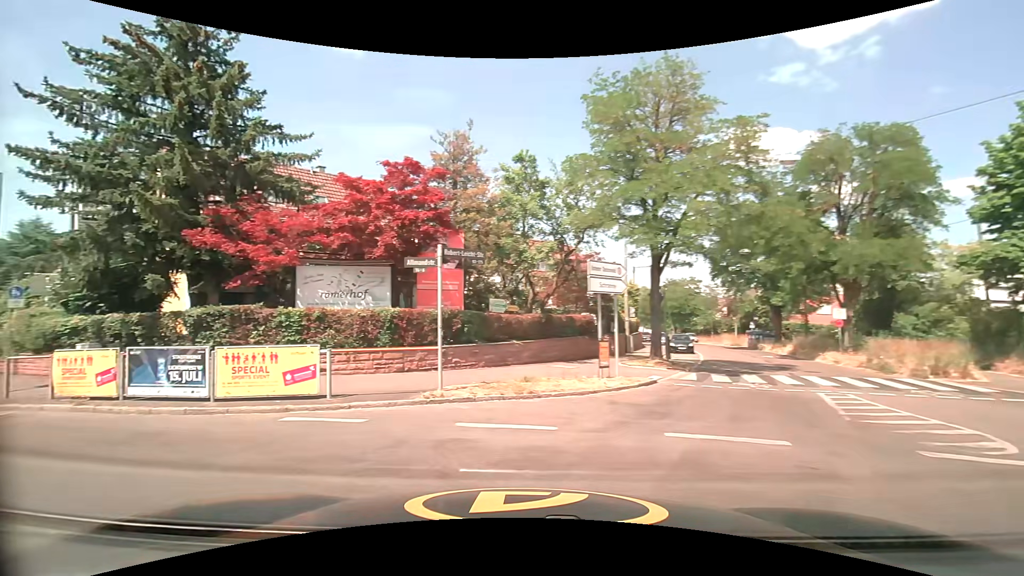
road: residential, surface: asphalt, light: Day
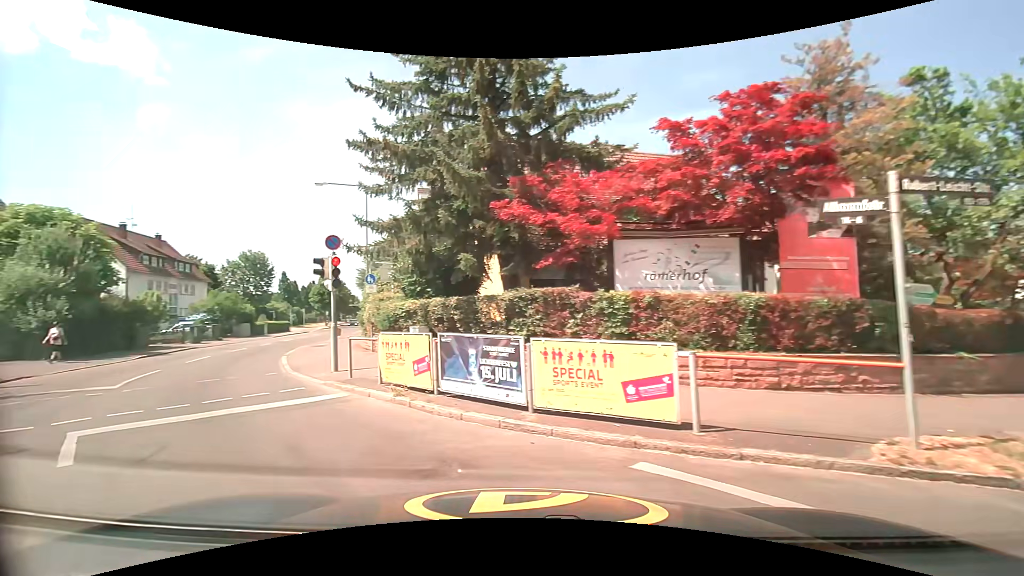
(-1.1, +3.8) m; -31°
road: tertiary
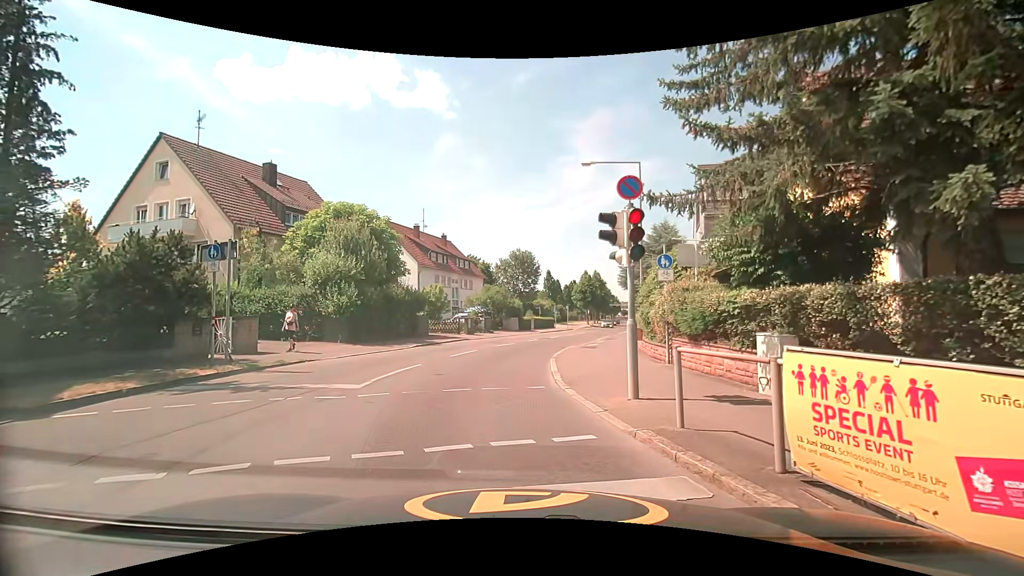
(-1.7, +5.3) m; -29°
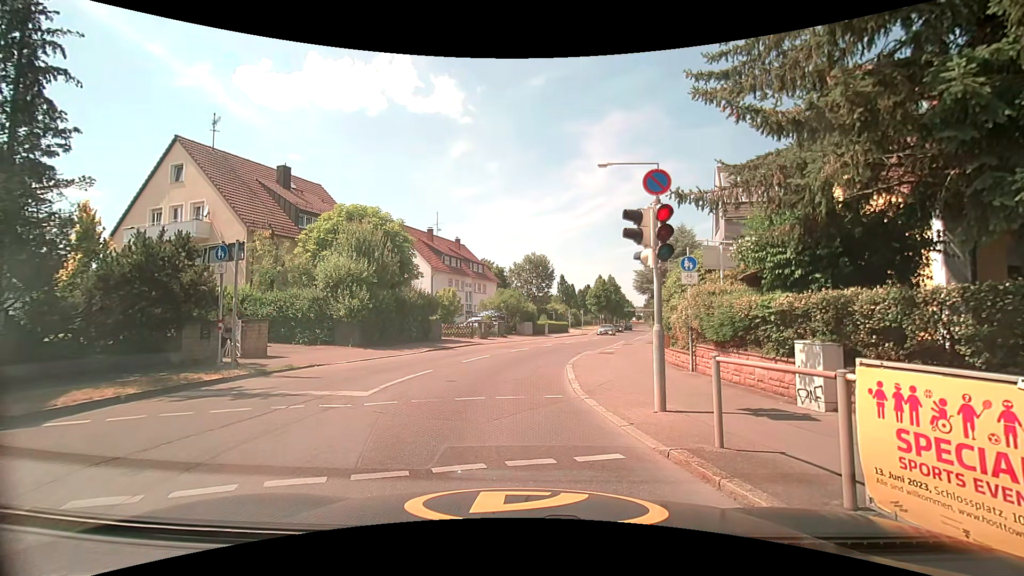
(0.0, +0.6) m; 0°
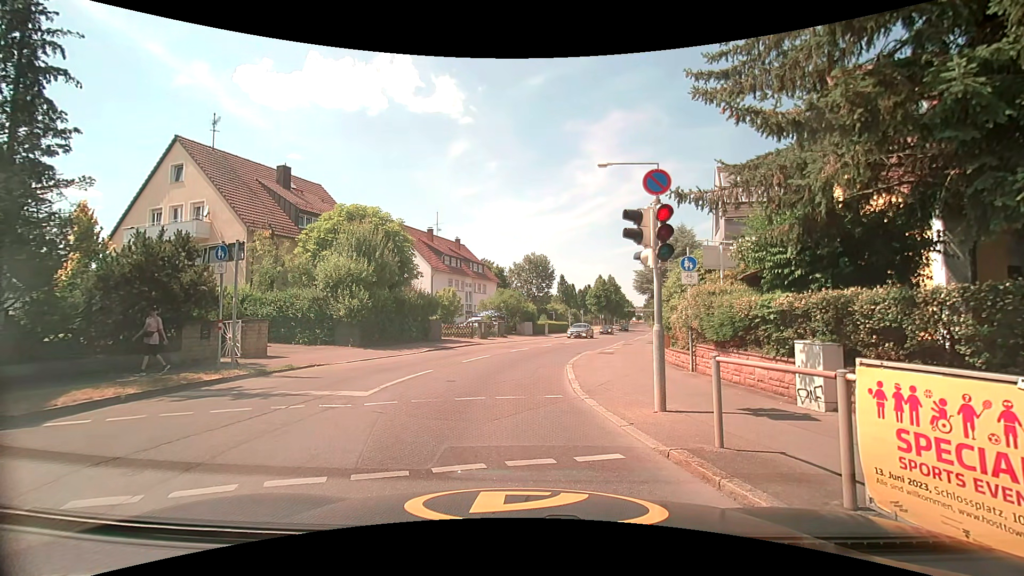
(0.0, 0.0) m; 0°
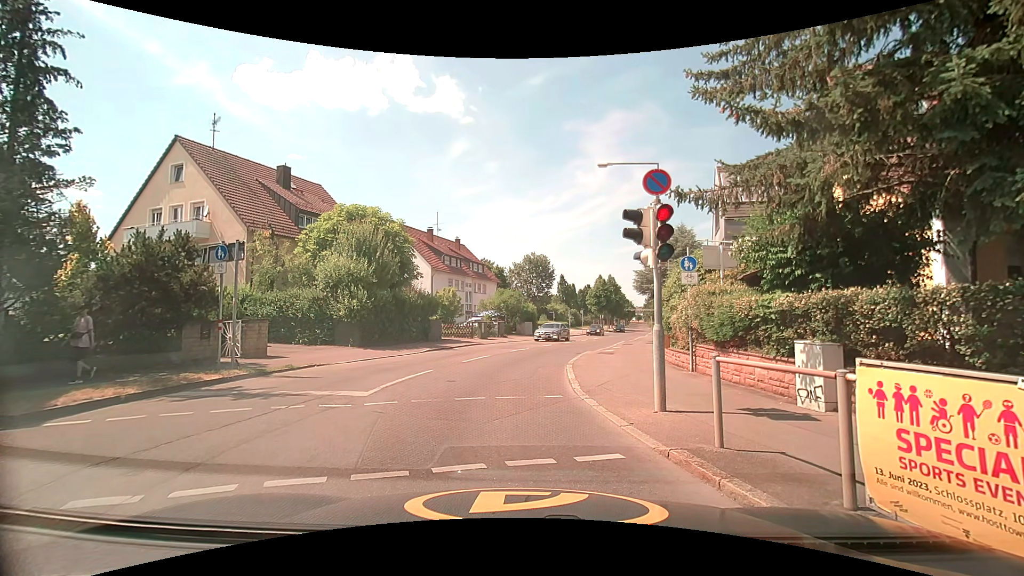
(0.0, 0.0) m; 0°
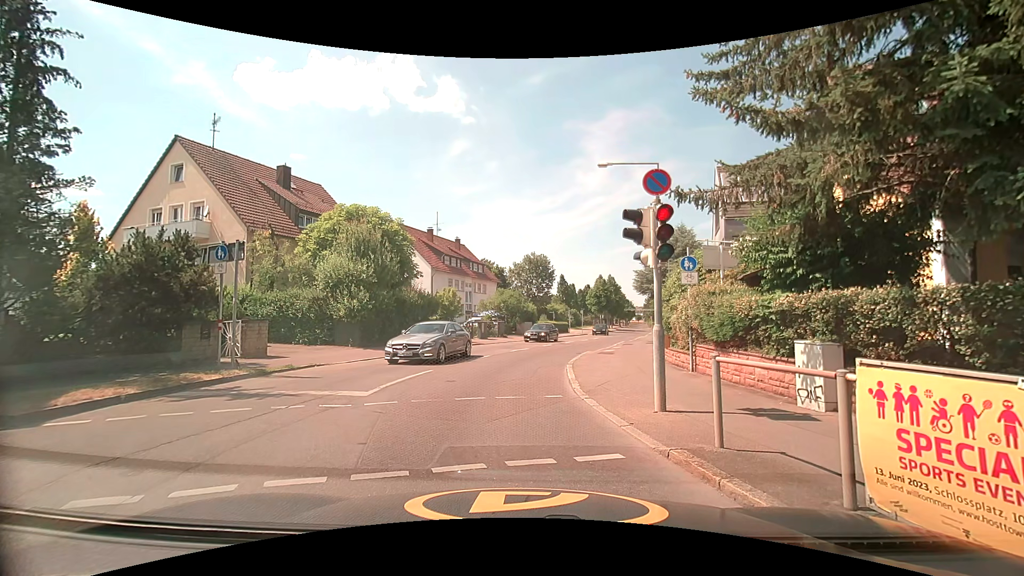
(0.0, 0.0) m; 0°
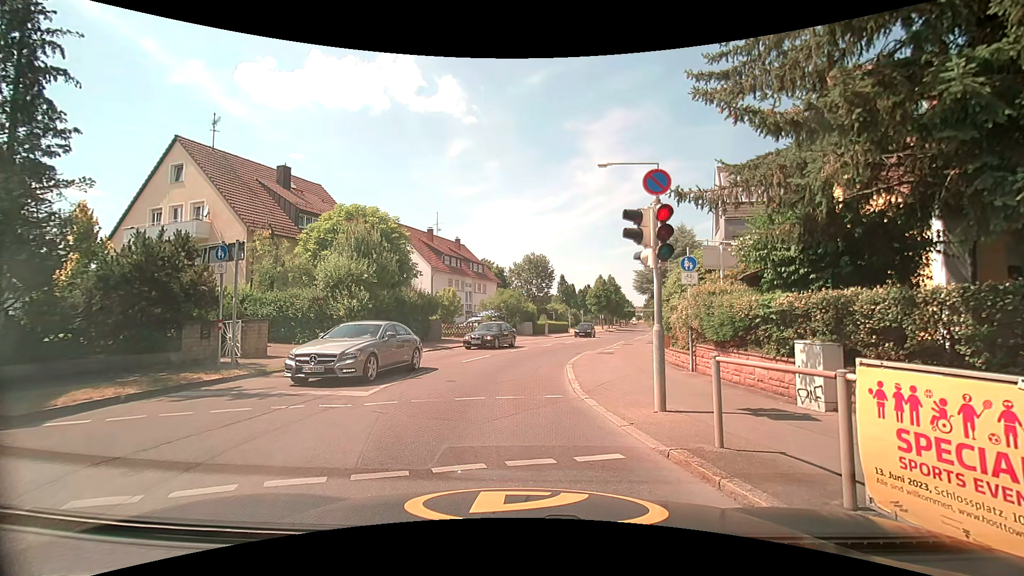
(0.0, 0.0) m; 0°
(-1, +10) (-1, +20) (+1, +30) (+3, +39) (+5, +49) (+8, +59) (+10, +69) (+12, +78) (+14, +88) (+16, +98) m
